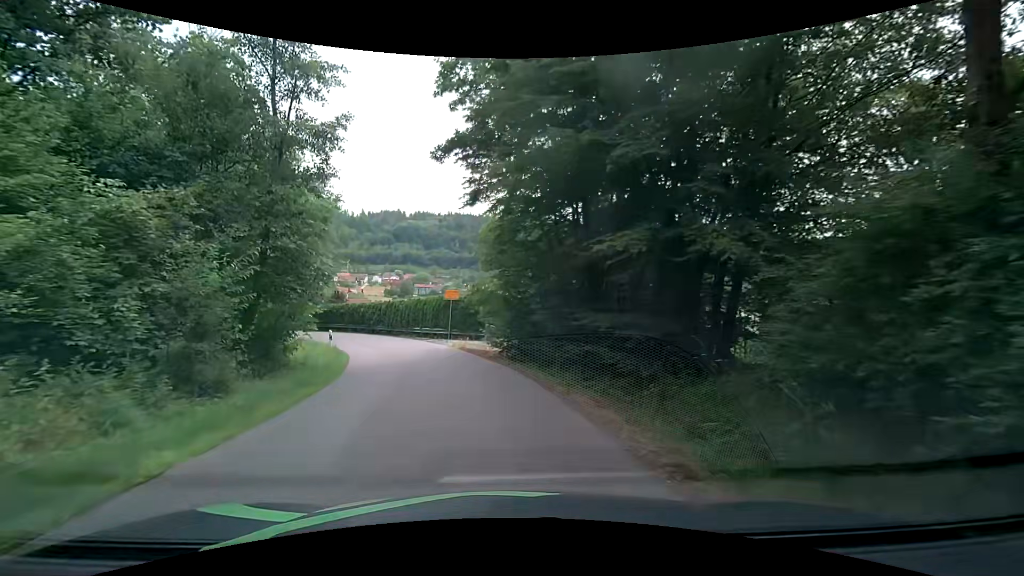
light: Day
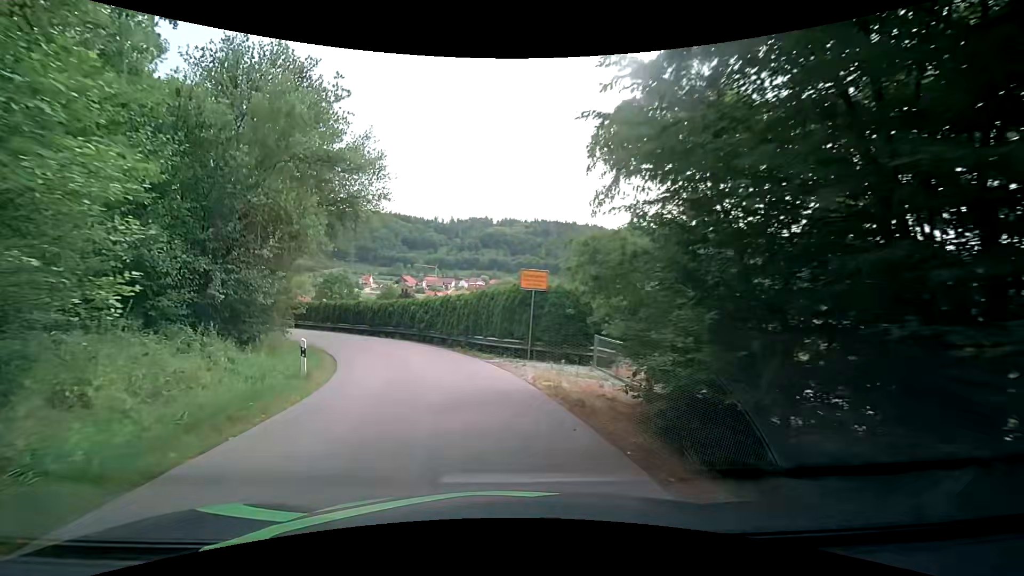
(-0.6, +12.8) m; -8°
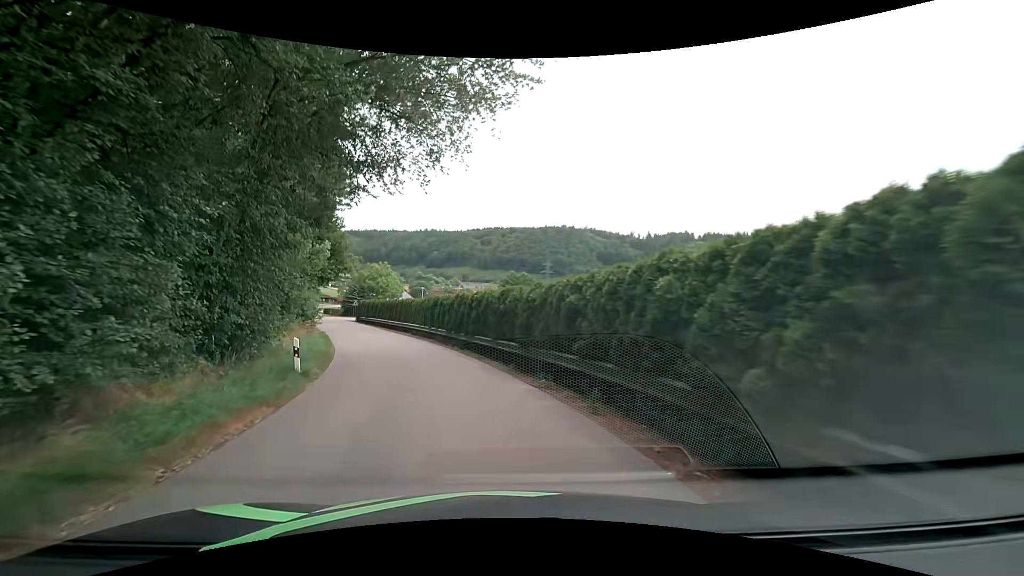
(-4.4, +23.1) m; -22°
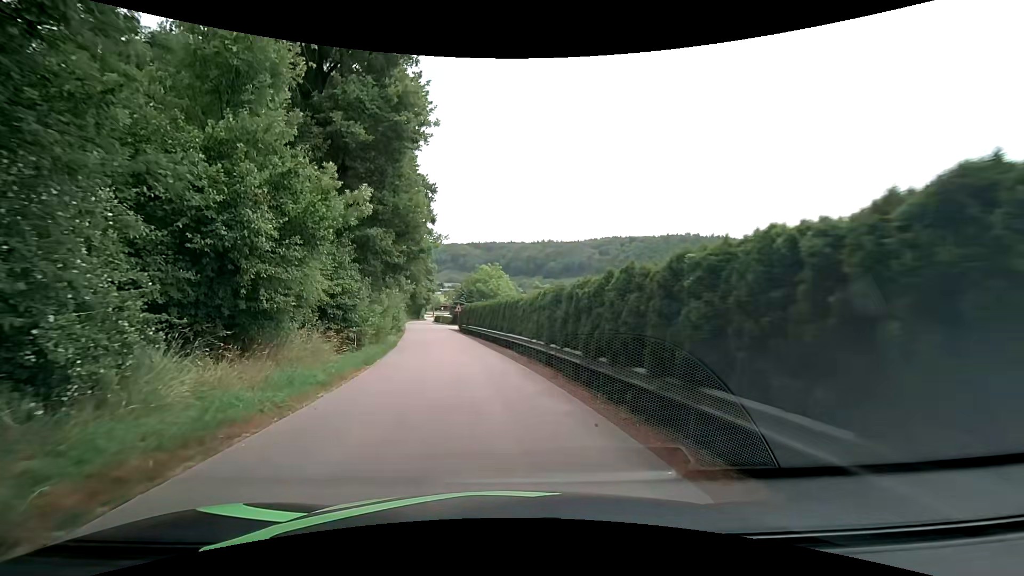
(-1.7, +14.3) m; -13°
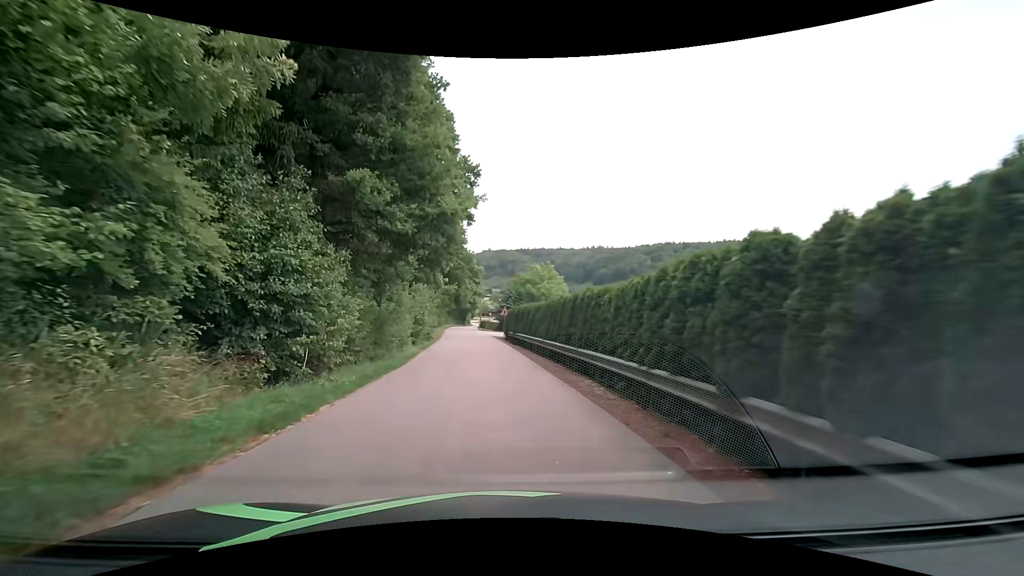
(-0.7, +9.7) m; -6°
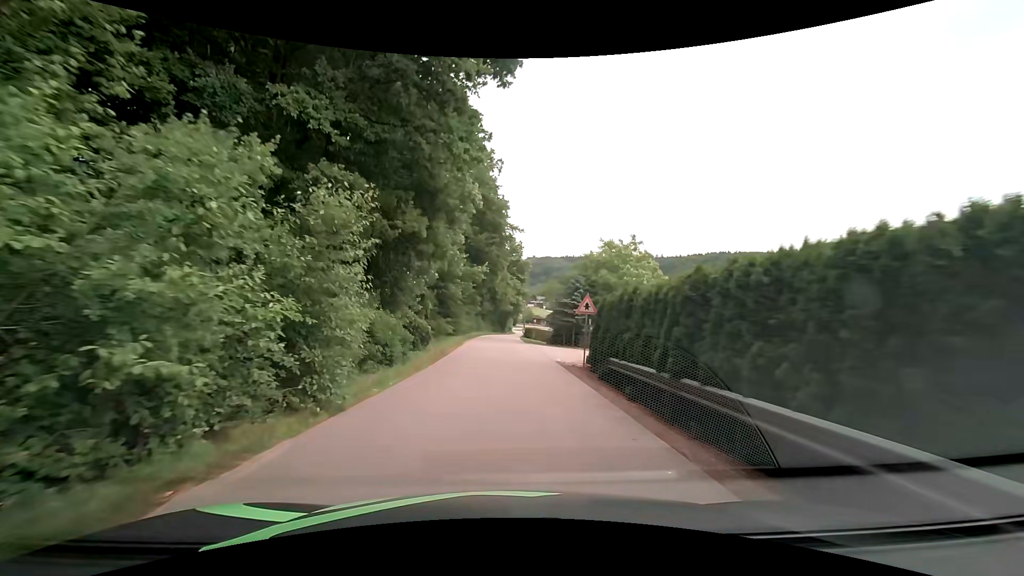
(-1.6, +26.1) m; -6°
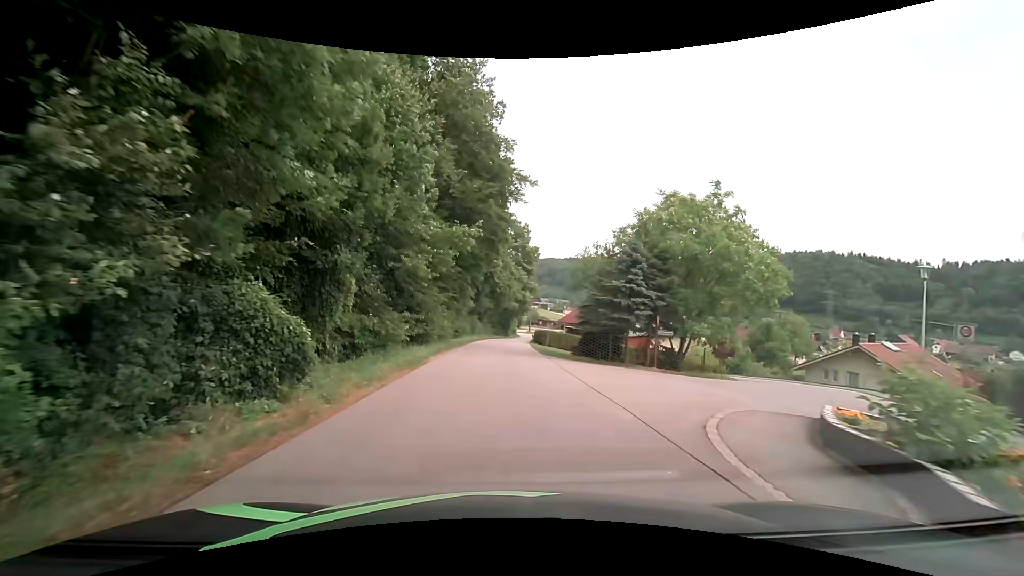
(+0.1, +16.7) m; 0°
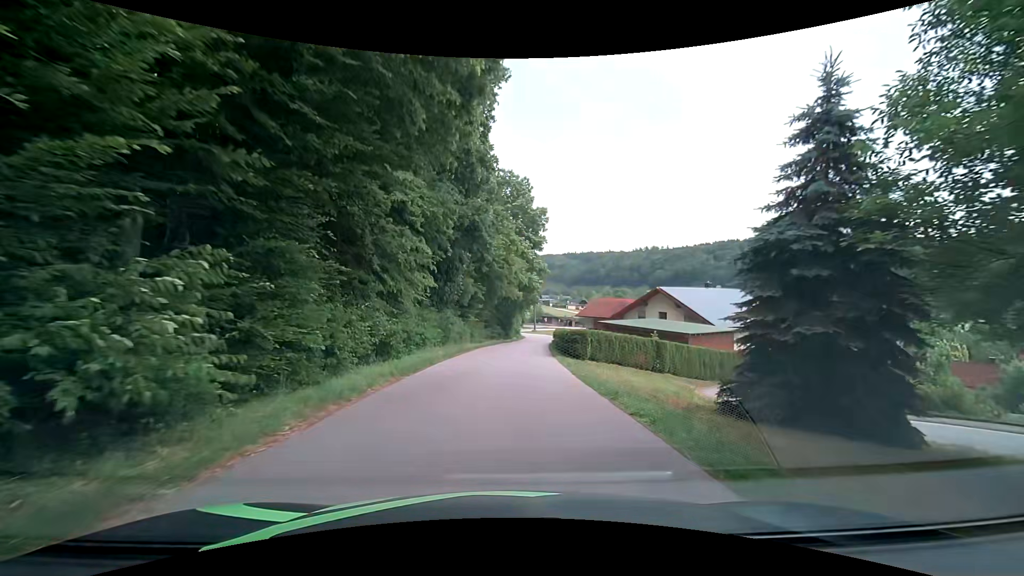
(0.0, +23.0) m; 0°
(0, +10) (0, +20) (+1, +30) (+1, +40) (+2, +50) (+3, +60) (+4, +70) (+5, +80) (+5, +90) (+4, +100) m
